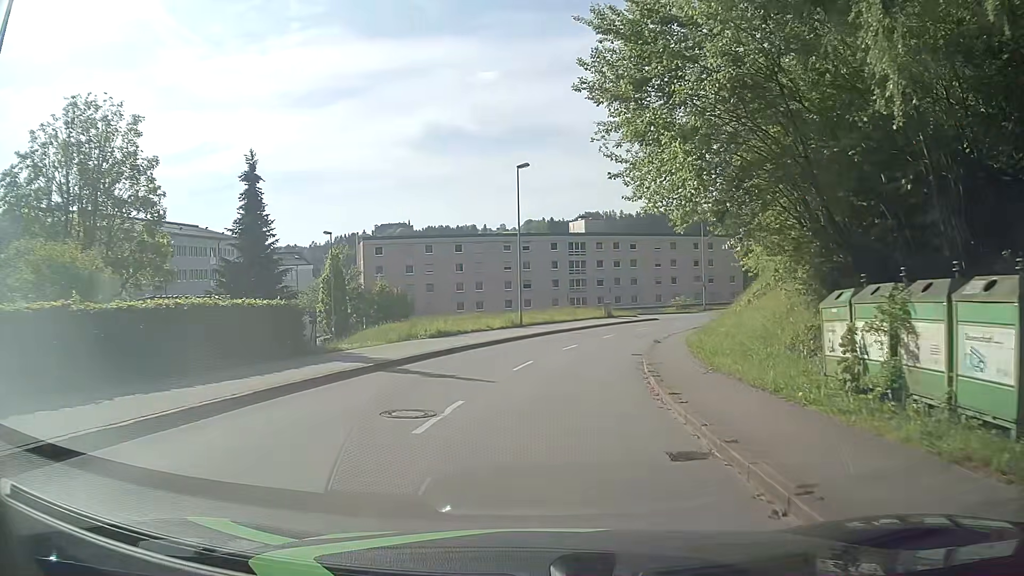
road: tertiary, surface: asphalt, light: Day
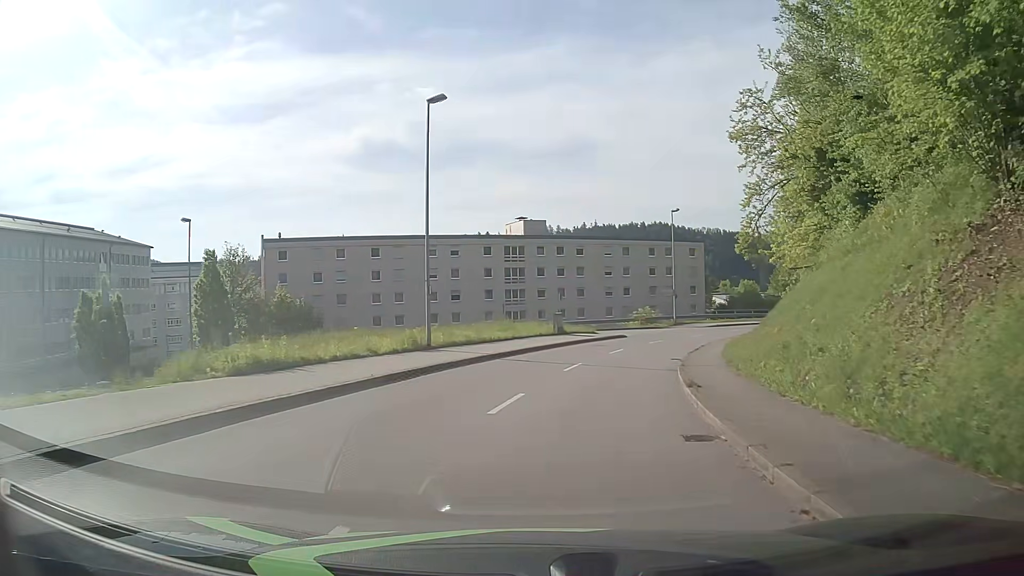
(+0.8, +15.5) m; +6°
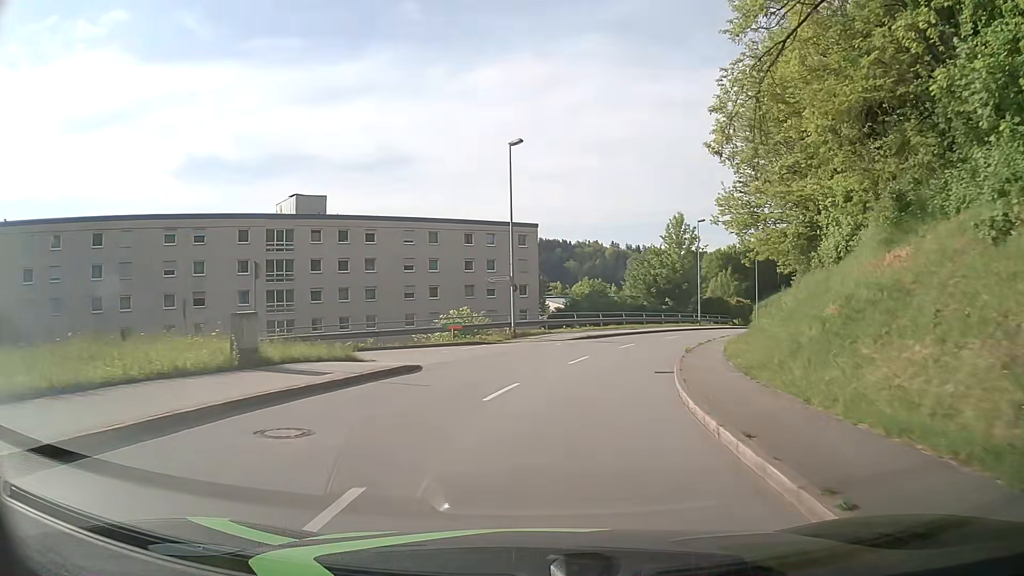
(+3.5, +25.4) m; +16°
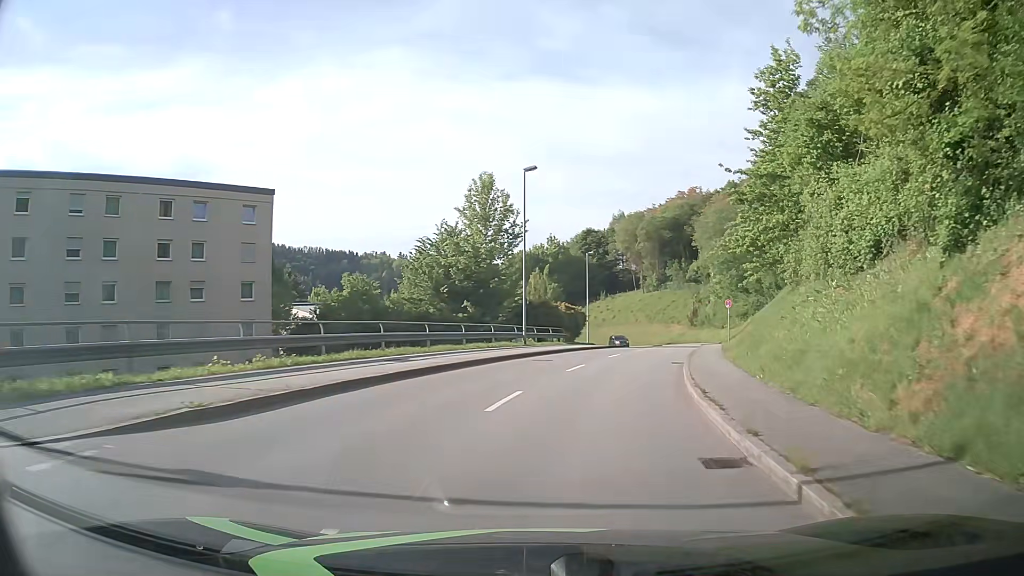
(+4.2, +27.1) m; +18°
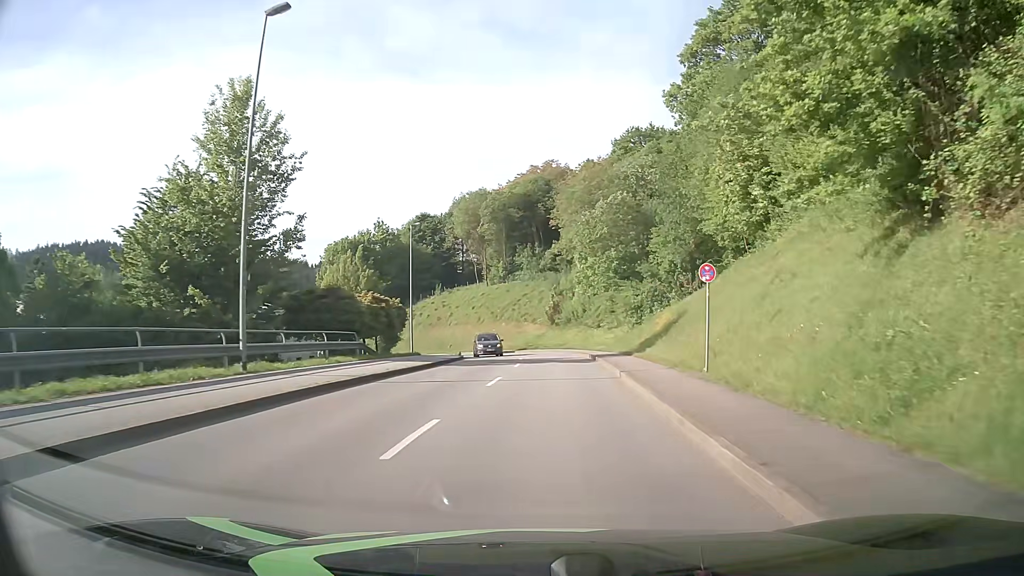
(+2.6, +21.0) m; +13°
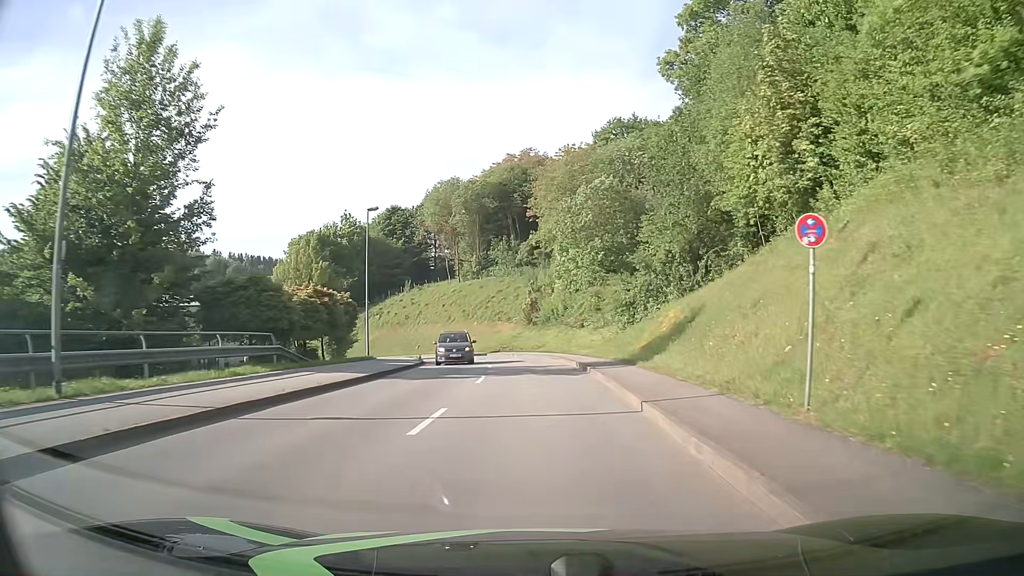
(+0.1, +7.1) m; +2°
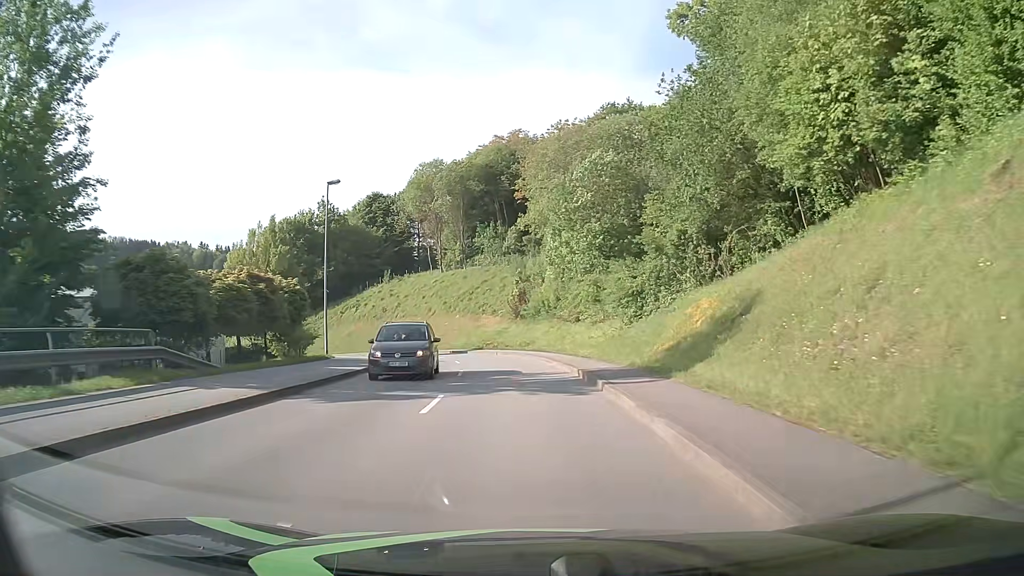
(0.0, +7.0) m; +1°
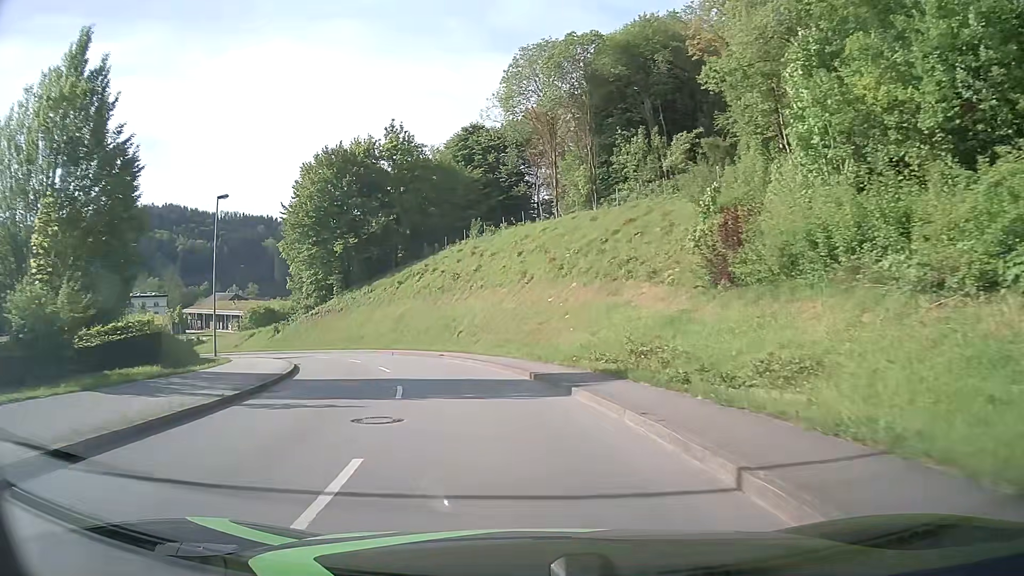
(-2.4, +33.9) m; -12°
(-1, +10) (-2, +20) (-6, +29) (-10, +38) (-15, +47) (-22, +54) (-29, +61) (-37, +67) (-46, +72) (-55, +76) m
